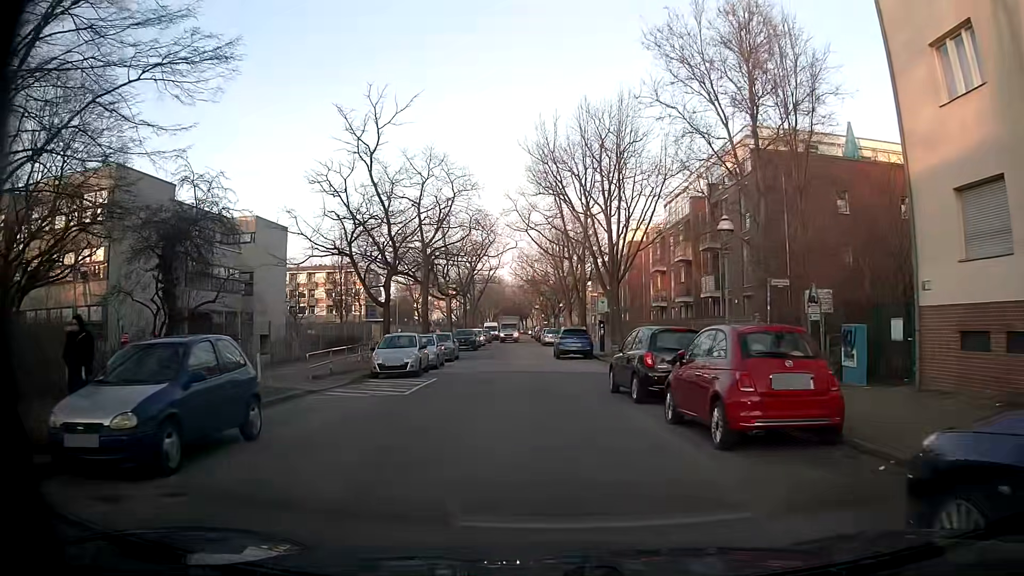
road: residential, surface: asphalt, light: Day
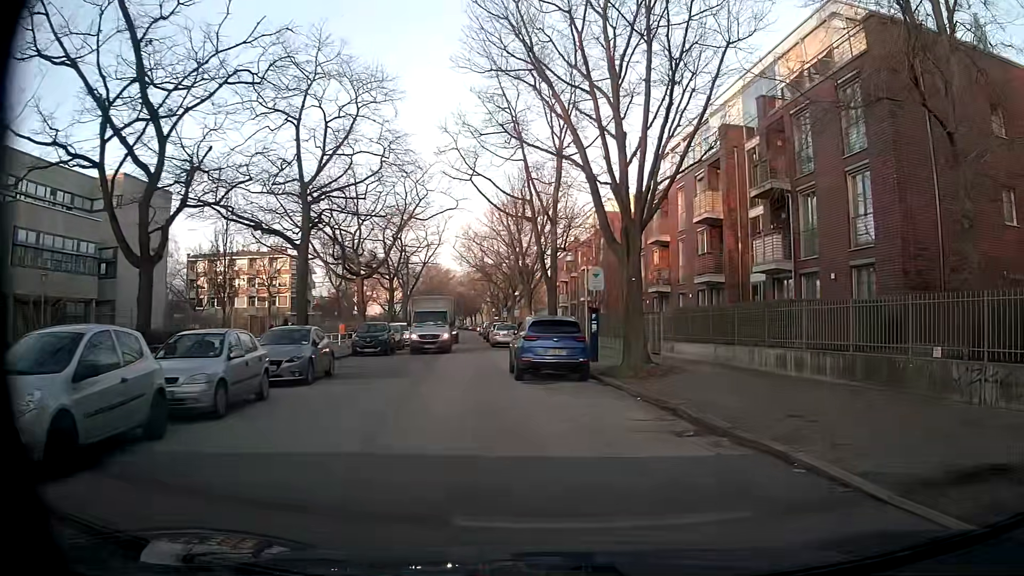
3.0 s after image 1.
(0.0, +17.0) m; +3°
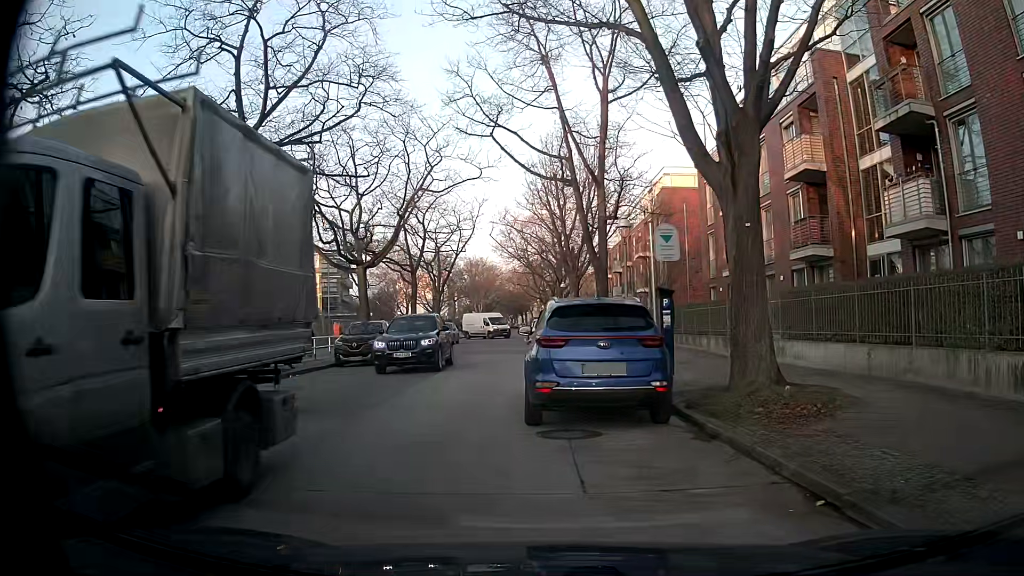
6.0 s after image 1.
(+0.6, +8.1) m; -4°
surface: concrete
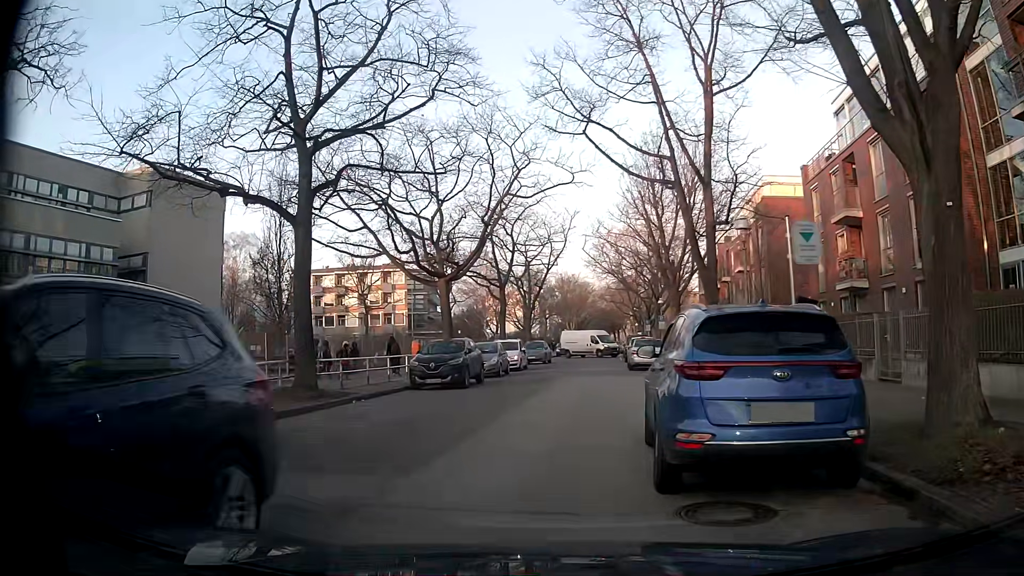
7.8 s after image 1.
(-0.1, +3.0) m; -7°
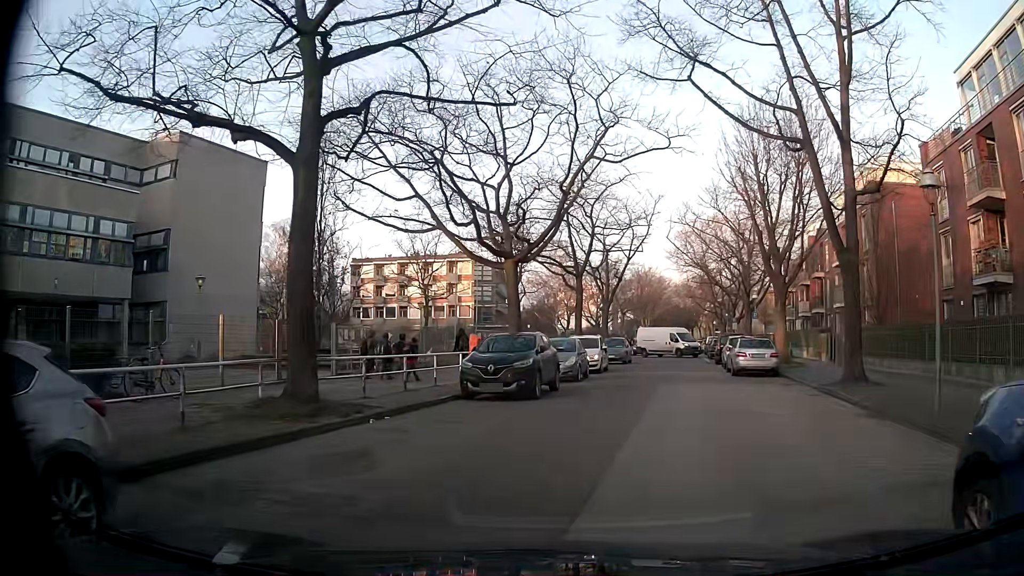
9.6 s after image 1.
(-0.4, +5.7) m; -4°
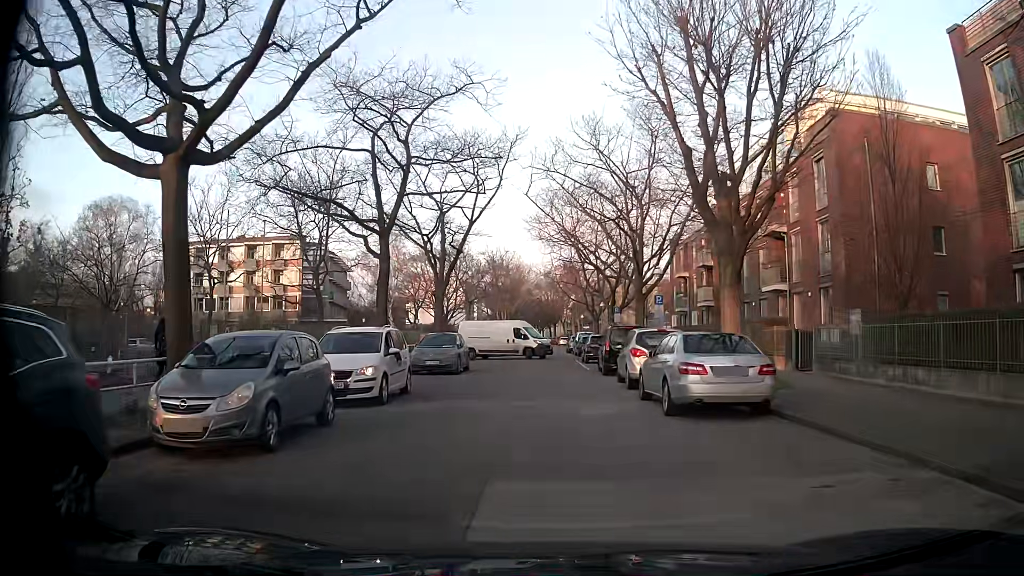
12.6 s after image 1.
(+2.4, +14.7) m; +12°
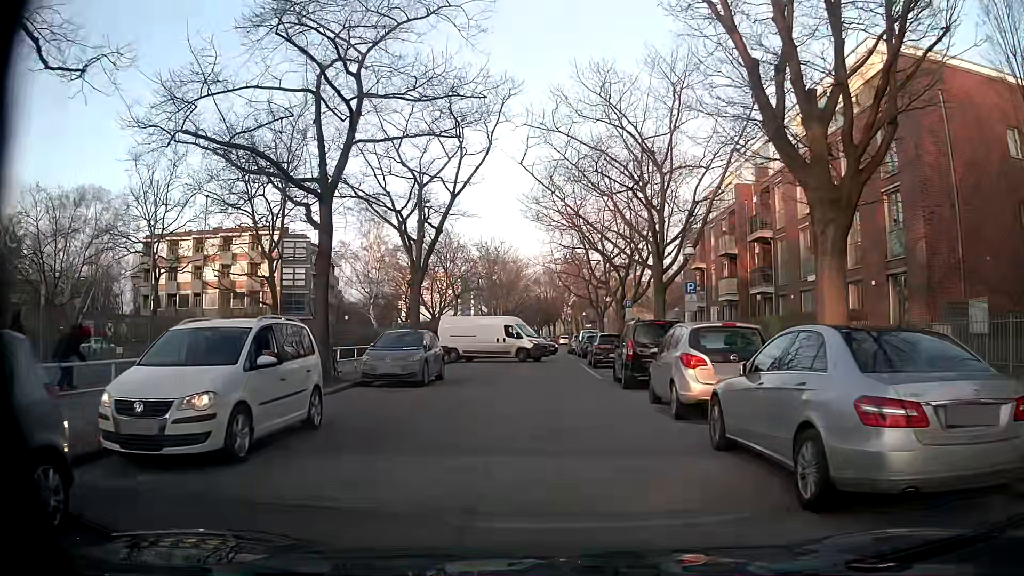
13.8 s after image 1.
(0.0, +6.7) m; -1°
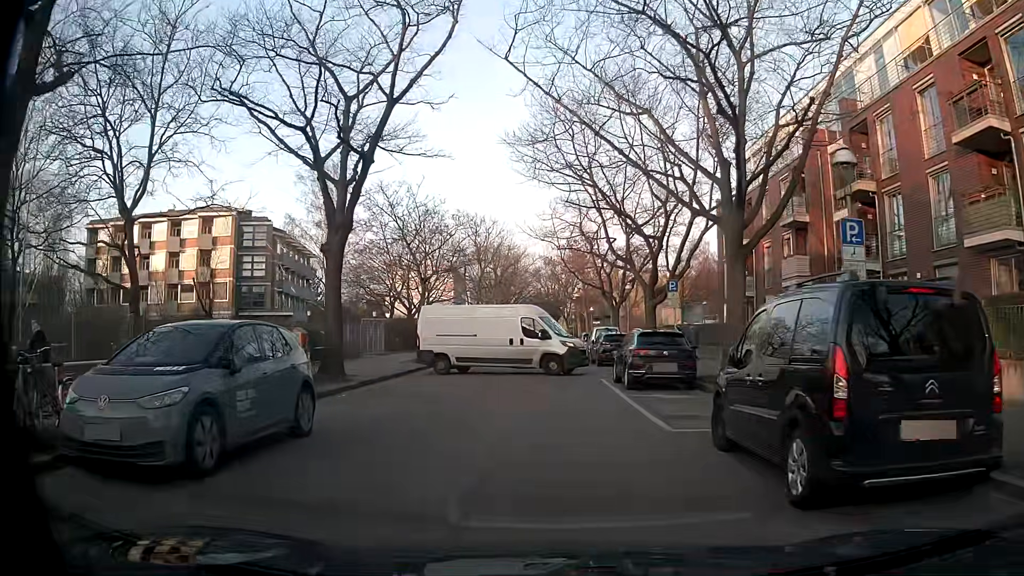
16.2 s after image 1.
(+0.2, +12.2) m; 0°
